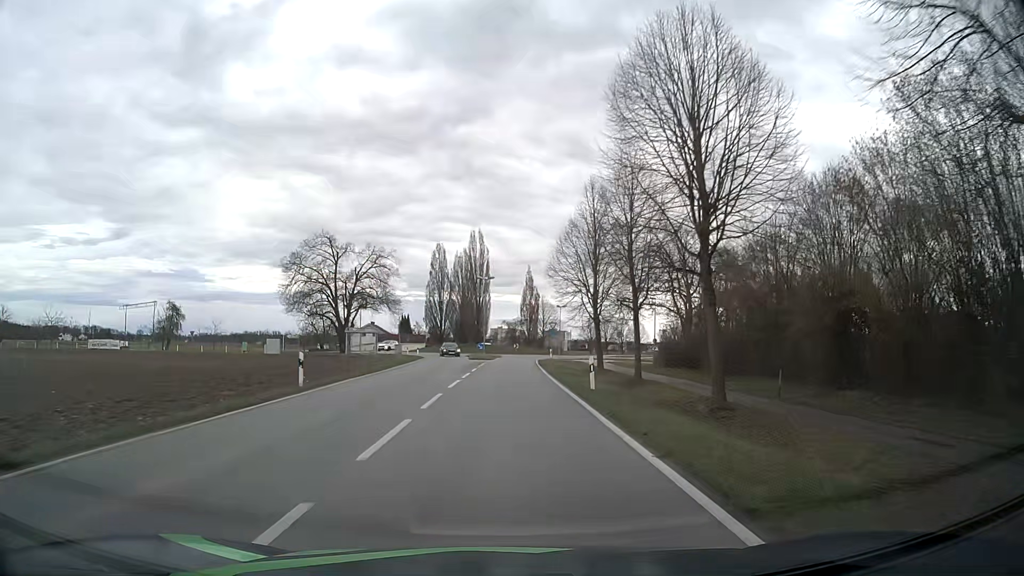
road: tertiary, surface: asphalt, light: Day
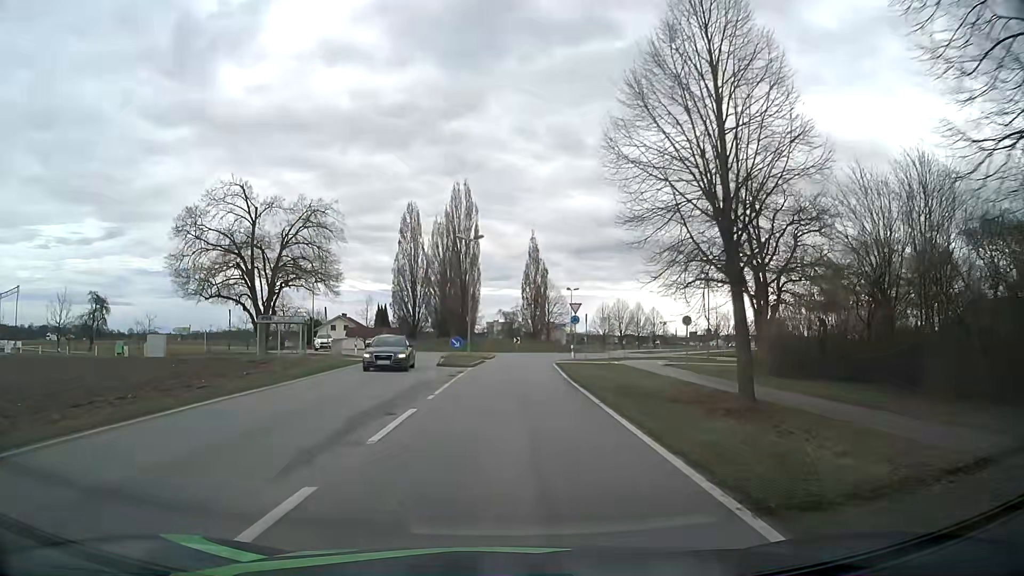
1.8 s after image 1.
(+0.1, +24.6) m; 0°
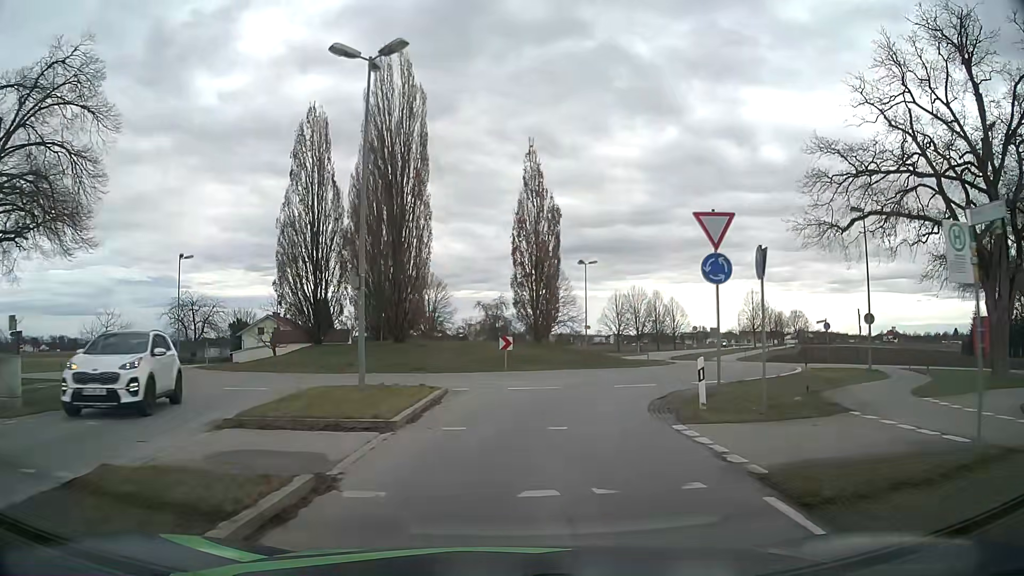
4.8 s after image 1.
(+0.4, +31.5) m; +2°
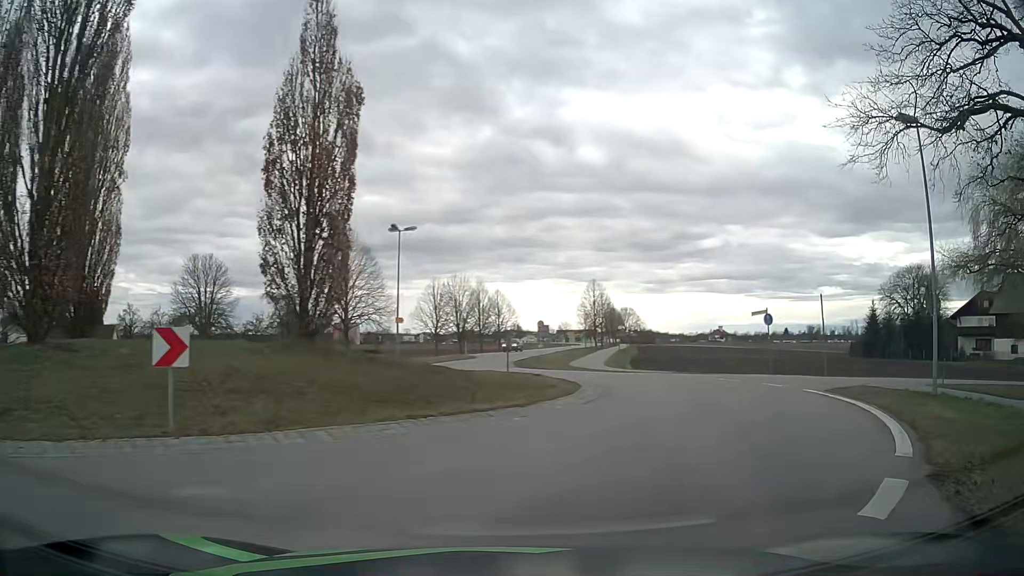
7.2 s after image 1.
(+1.3, +17.2) m; +15°
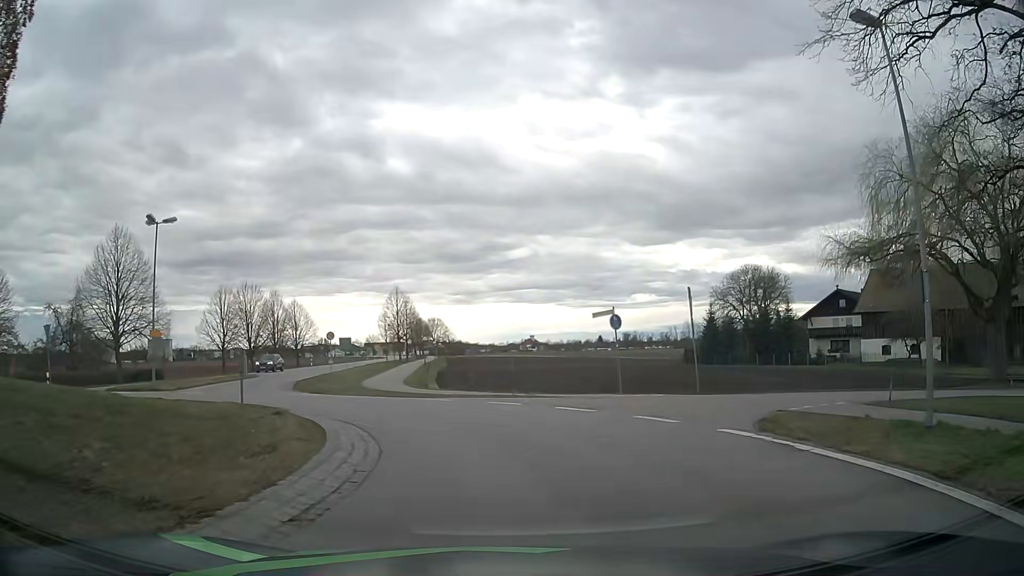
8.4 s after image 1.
(+1.4, +8.0) m; +18°
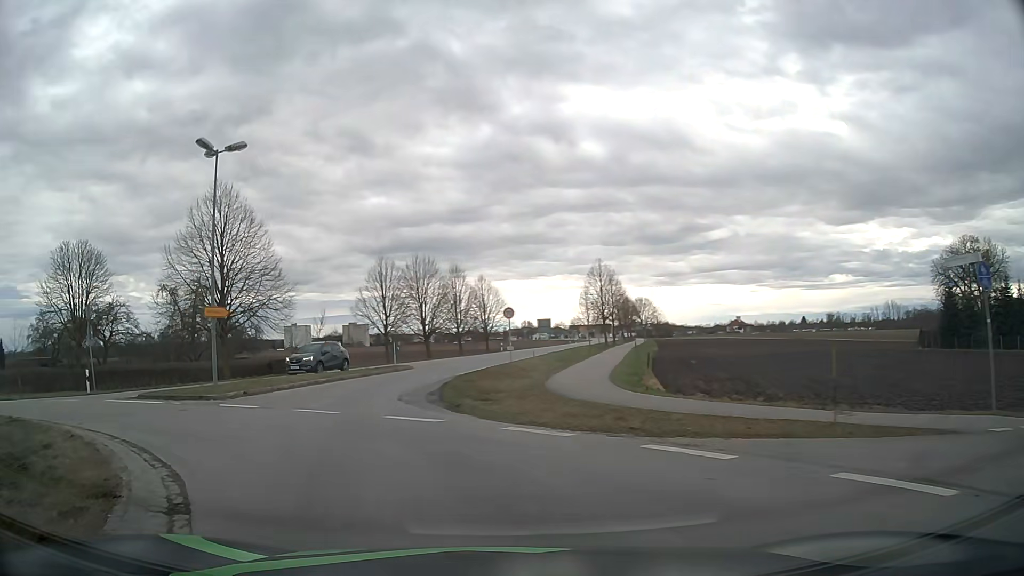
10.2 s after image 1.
(-1.2, +12.6) m; -17°
